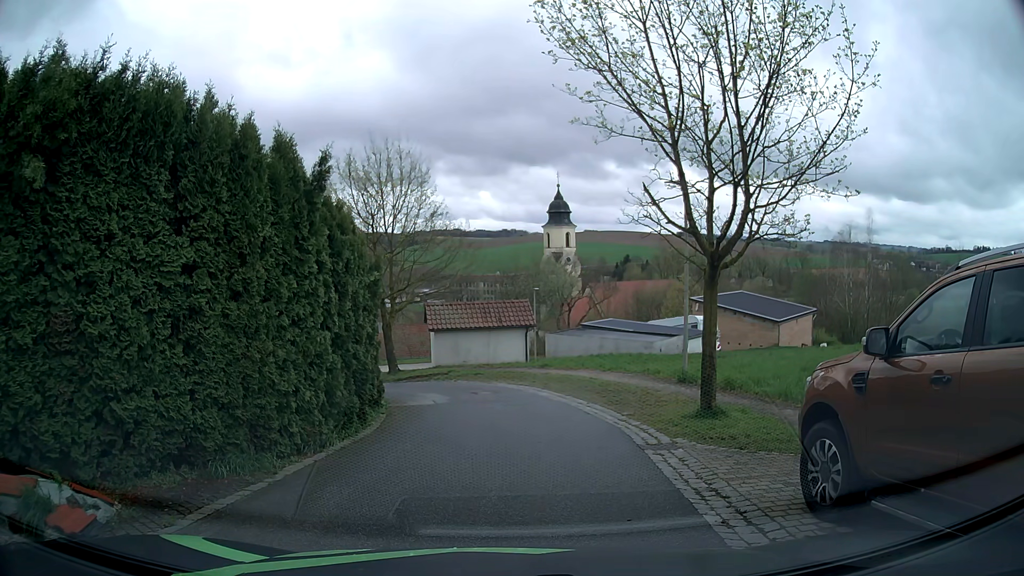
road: residential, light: Day
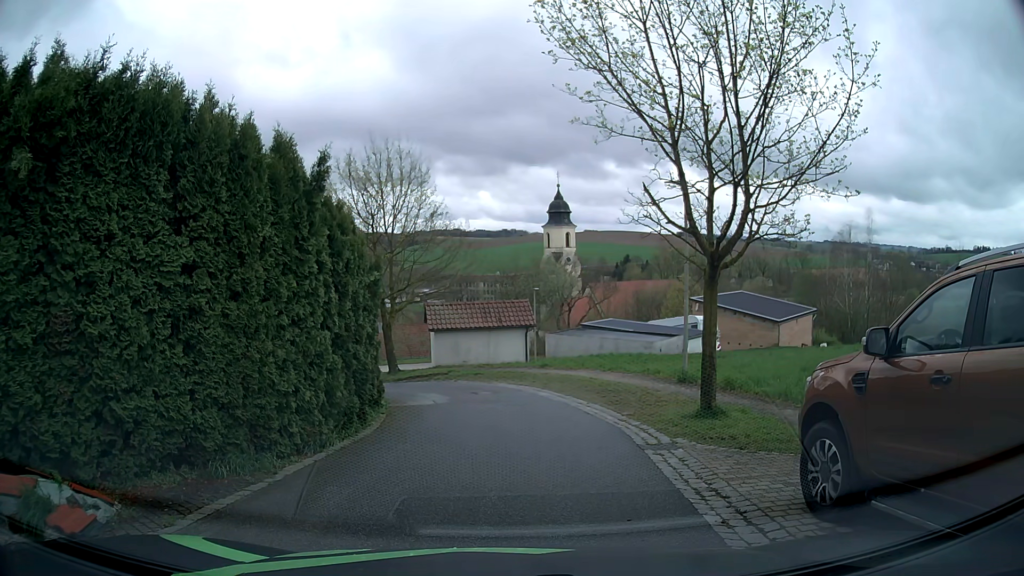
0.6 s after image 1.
(0.0, 0.0) m; 0°
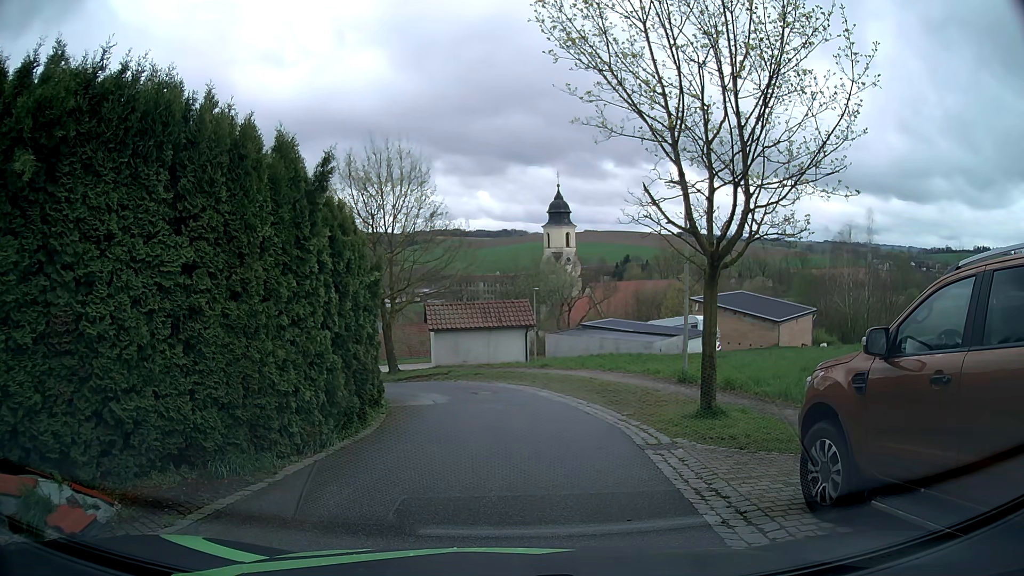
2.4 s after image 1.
(0.0, 0.0) m; 0°
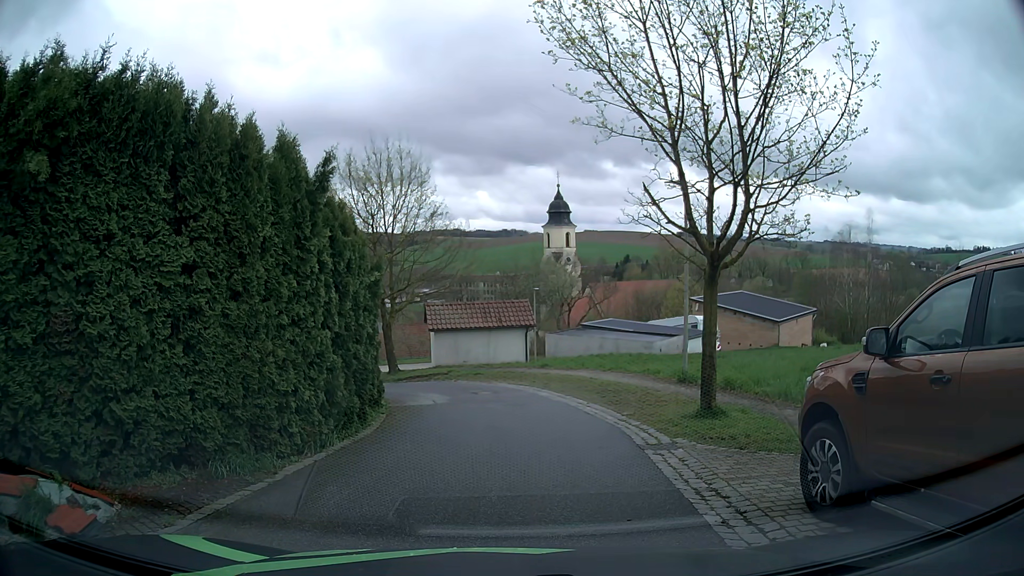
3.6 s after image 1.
(0.0, 0.0) m; 0°
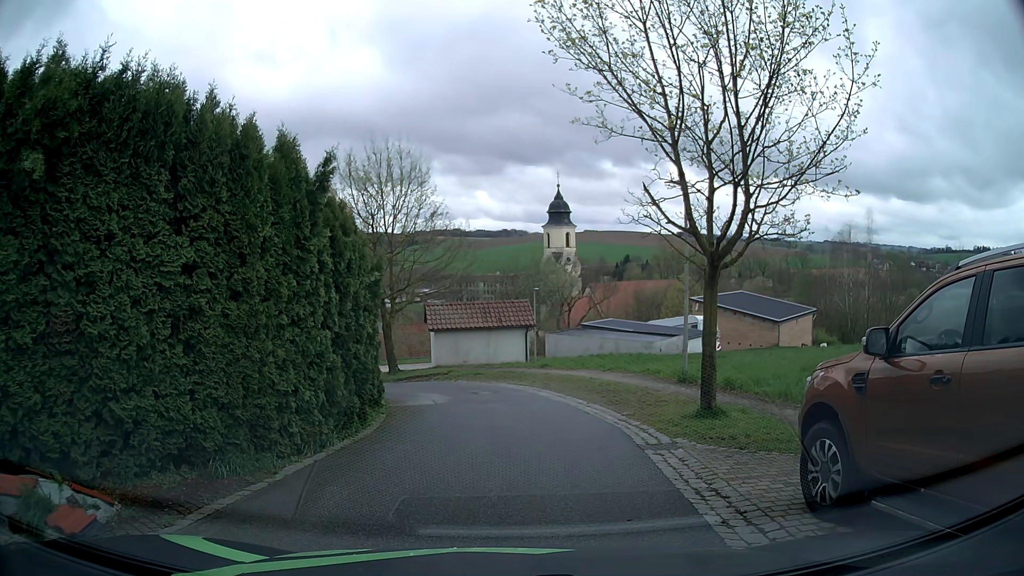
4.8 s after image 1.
(0.0, 0.0) m; 0°
(+1, +10) (0, +20) (-7, +27) (-17, +26) (-26, +21) (-33, +15) (-41, +8) (-49, +2) (-56, -5) (-64, -12) m
